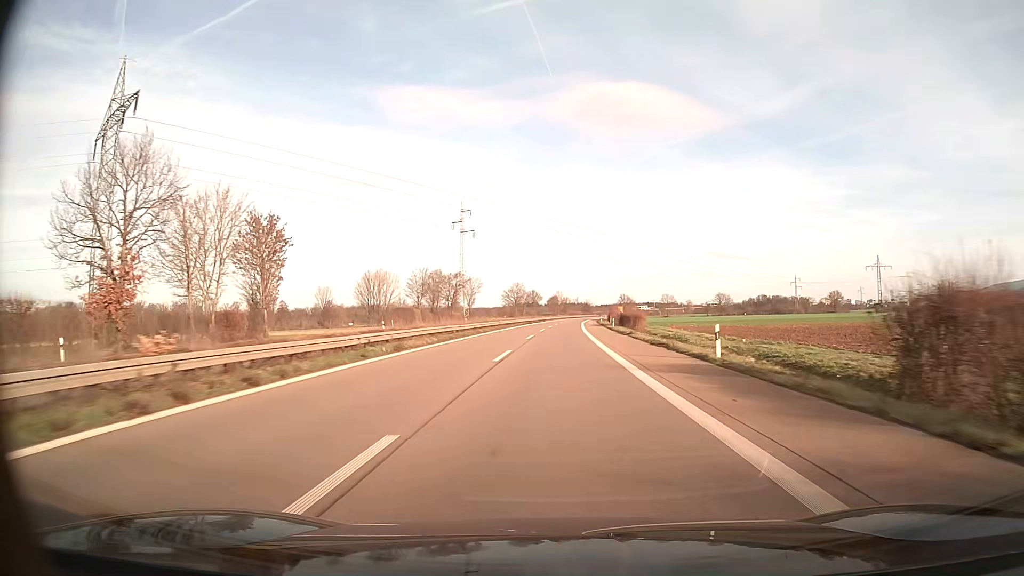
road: trunk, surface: asphalt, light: Day
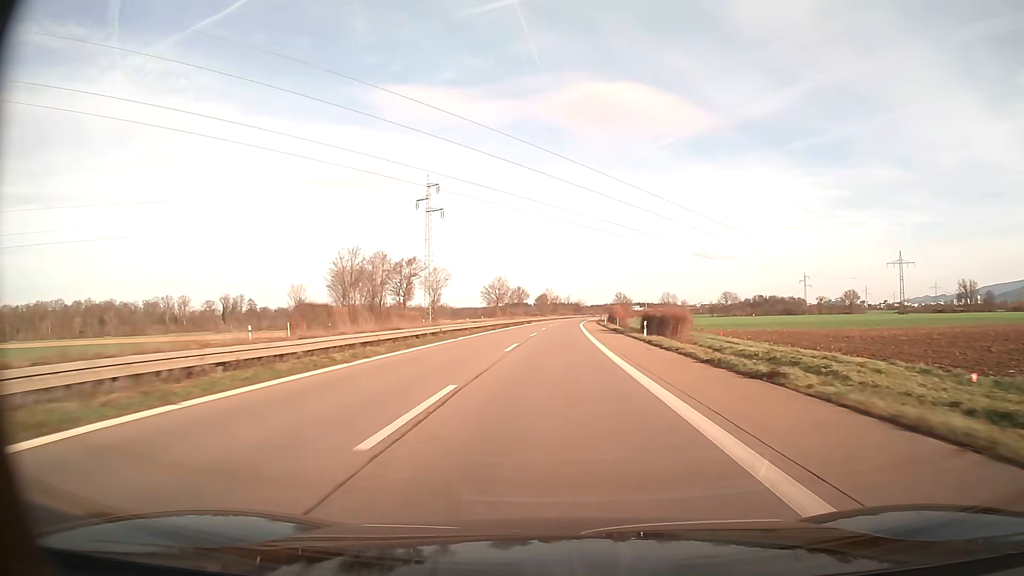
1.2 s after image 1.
(+0.2, +31.3) m; +1°
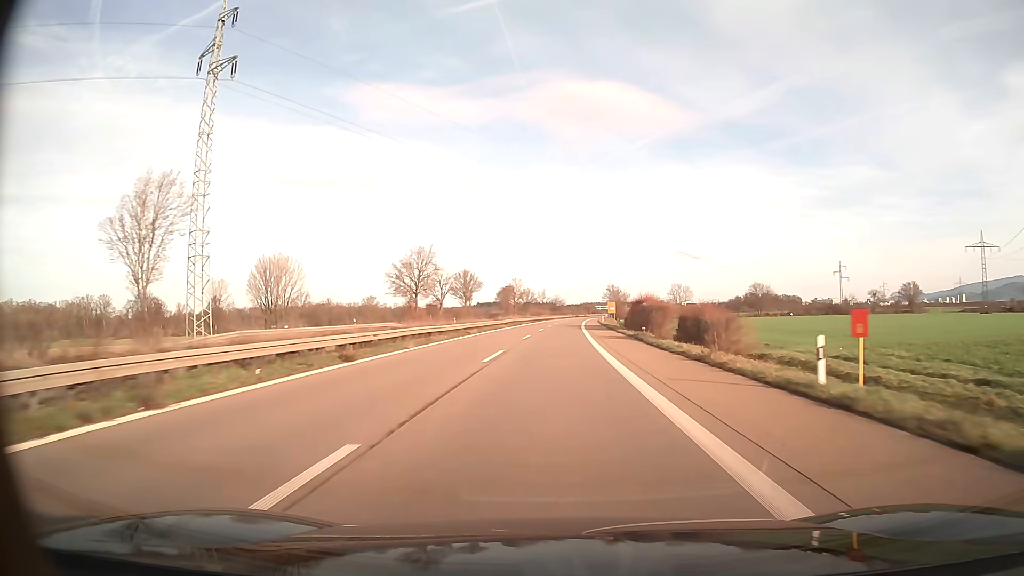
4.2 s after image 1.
(+1.4, +78.3) m; +2°
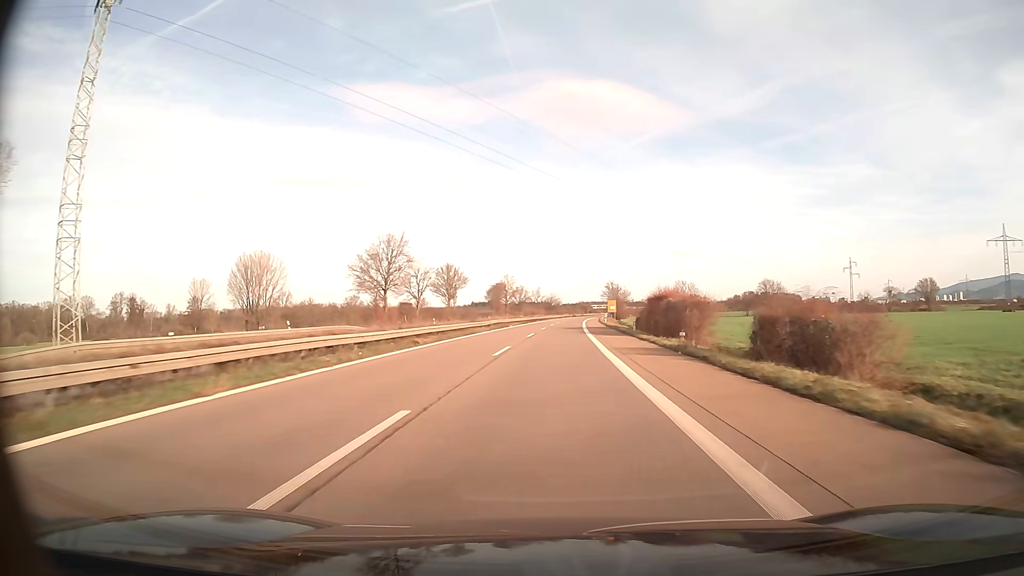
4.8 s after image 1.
(+0.1, +15.7) m; 0°
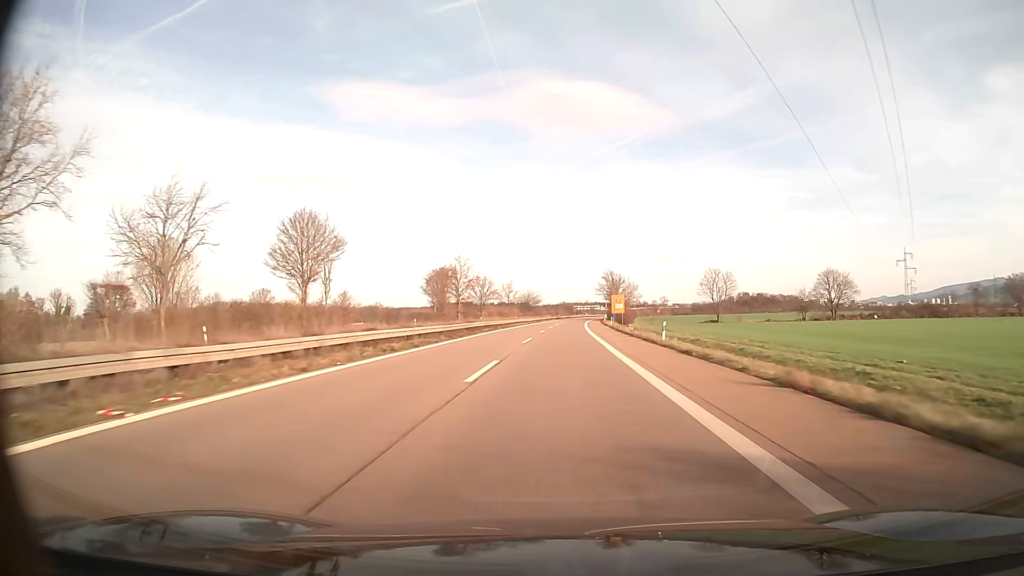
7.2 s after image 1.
(+0.8, +62.6) m; +2°
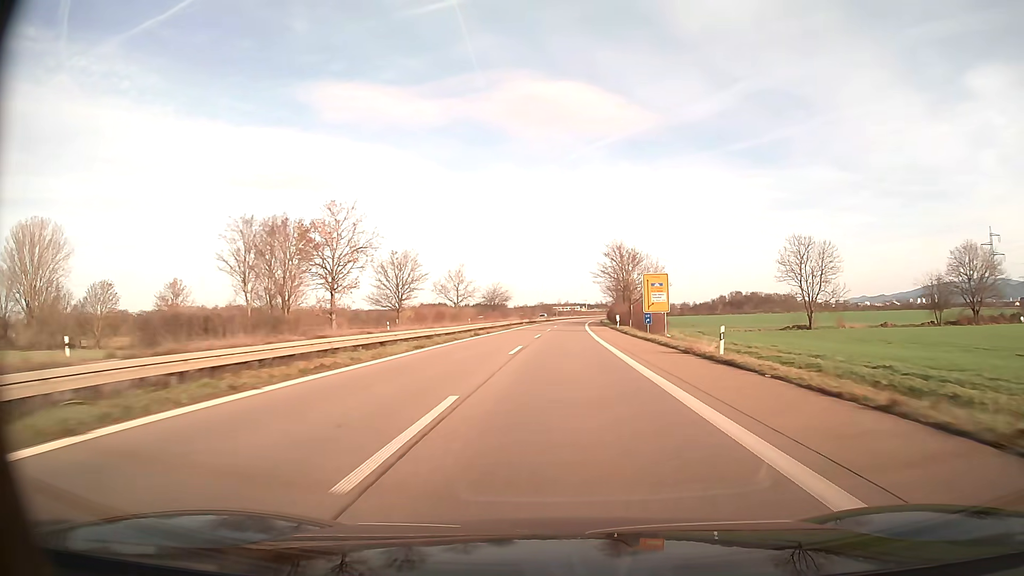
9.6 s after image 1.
(+1.0, +62.5) m; +2°
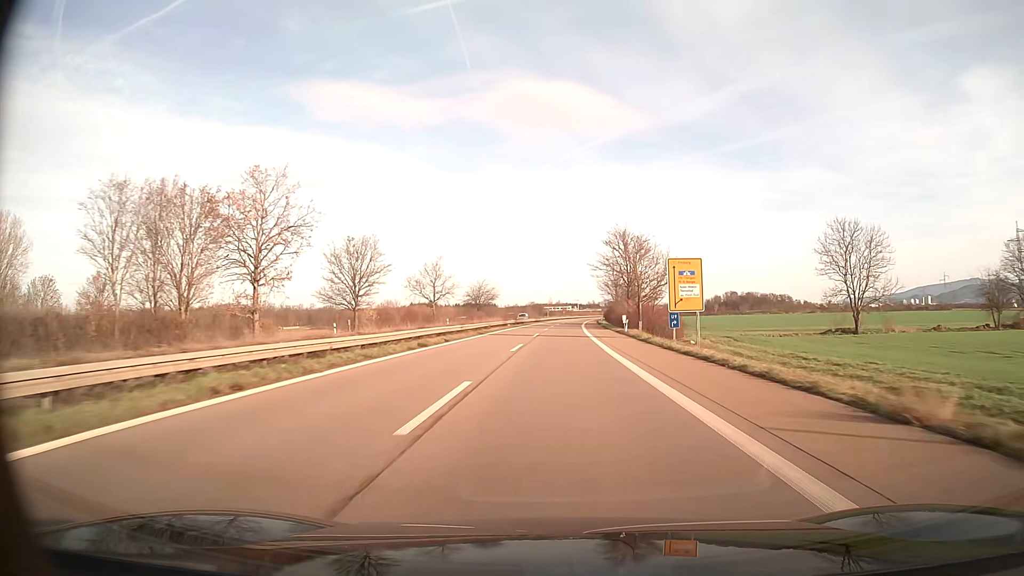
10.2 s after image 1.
(+0.1, +15.6) m; +1°
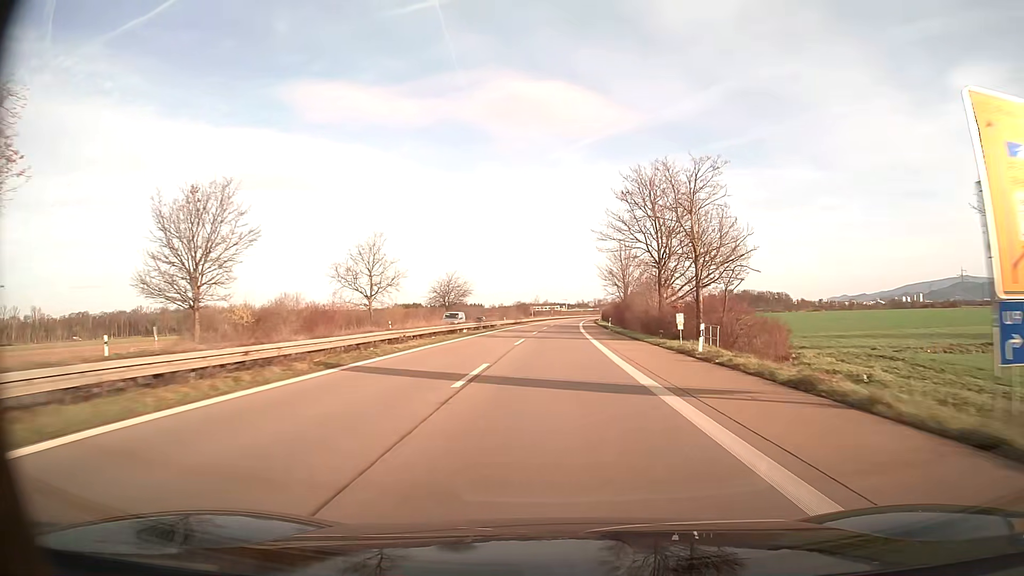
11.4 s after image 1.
(+0.3, +31.2) m; +1°
(0, +10) (0, +20) (0, +30) (0, +40) (0, +50) (+1, +60) (+1, +70) (+1, +80) (+1, +90) (+2, +100) m
